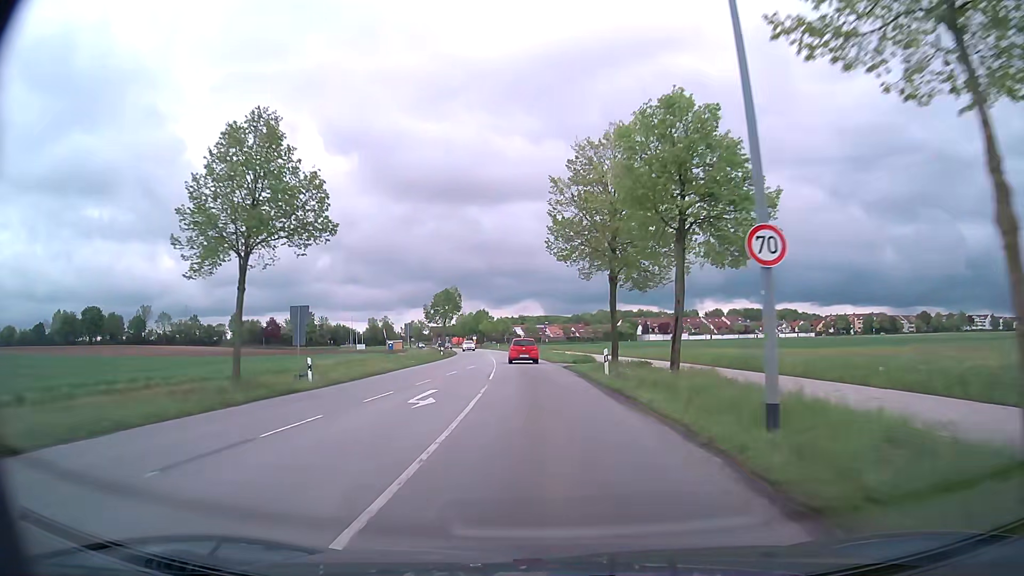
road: tertiary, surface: asphalt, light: Day
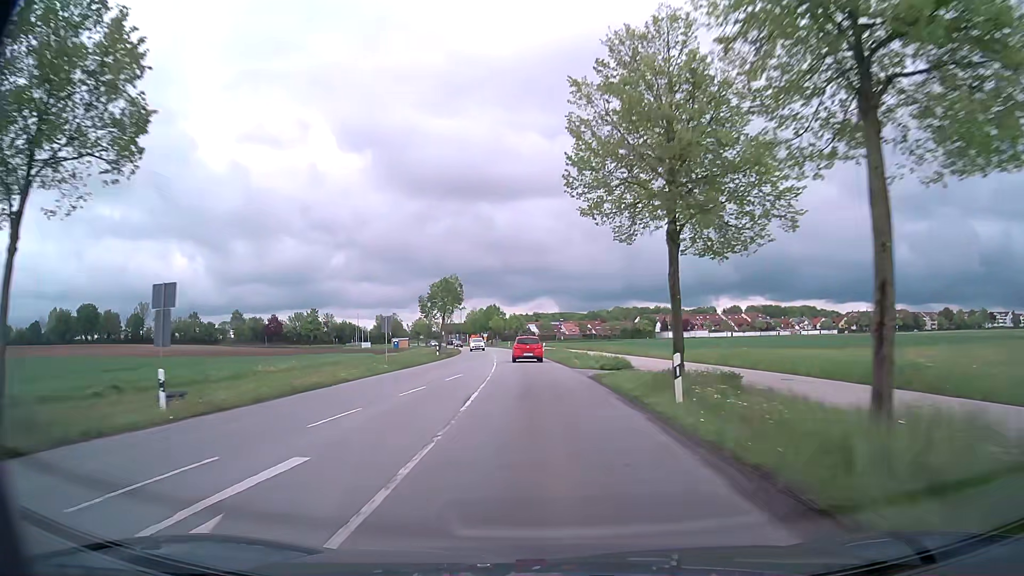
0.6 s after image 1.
(-0.1, +11.1) m; -1°
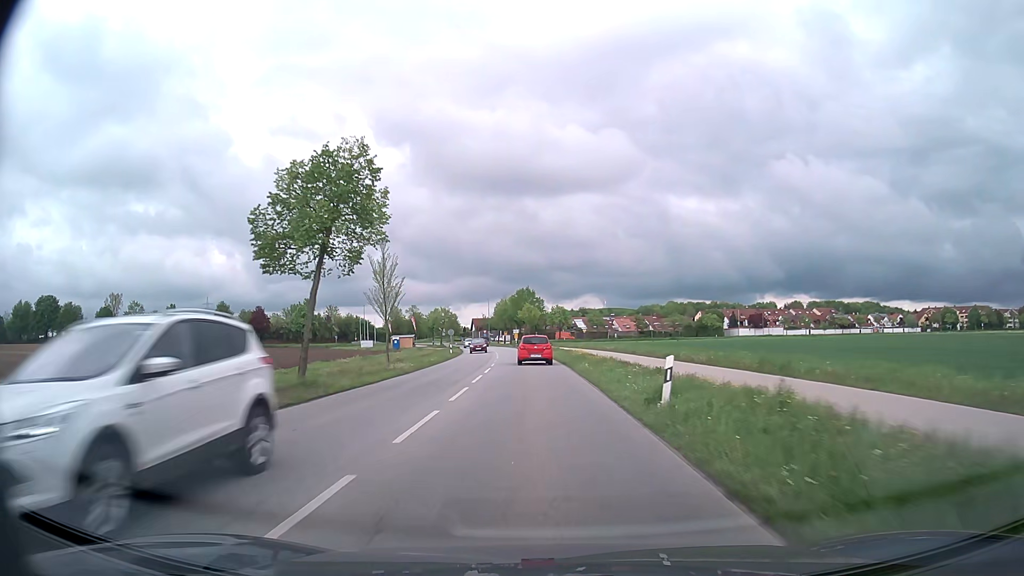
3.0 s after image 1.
(-1.7, +44.5) m; -4°
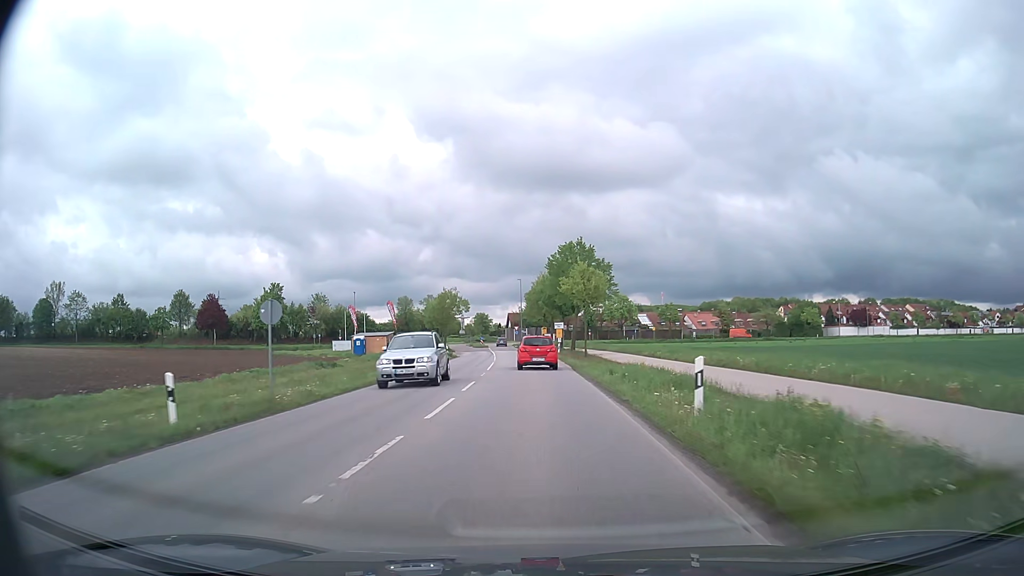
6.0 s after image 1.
(-1.7, +51.0) m; -4°
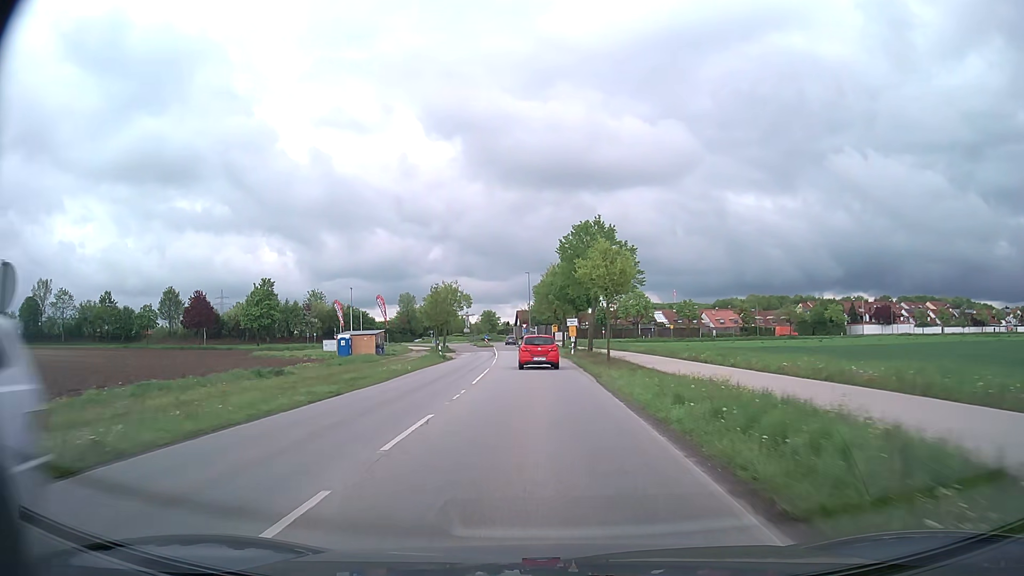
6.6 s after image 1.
(-0.1, +9.4) m; -1°
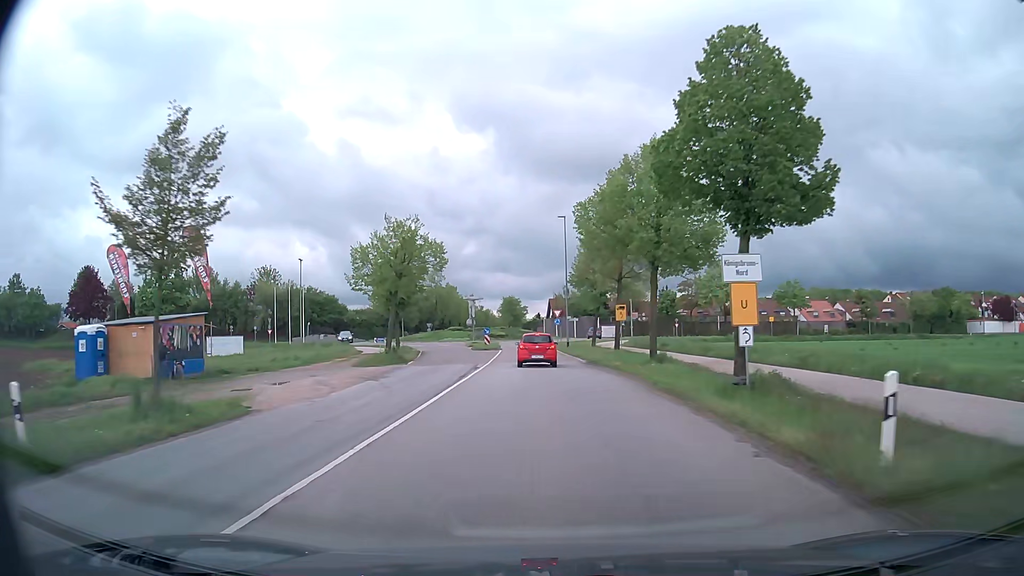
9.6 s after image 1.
(-1.2, +44.1) m; -3°
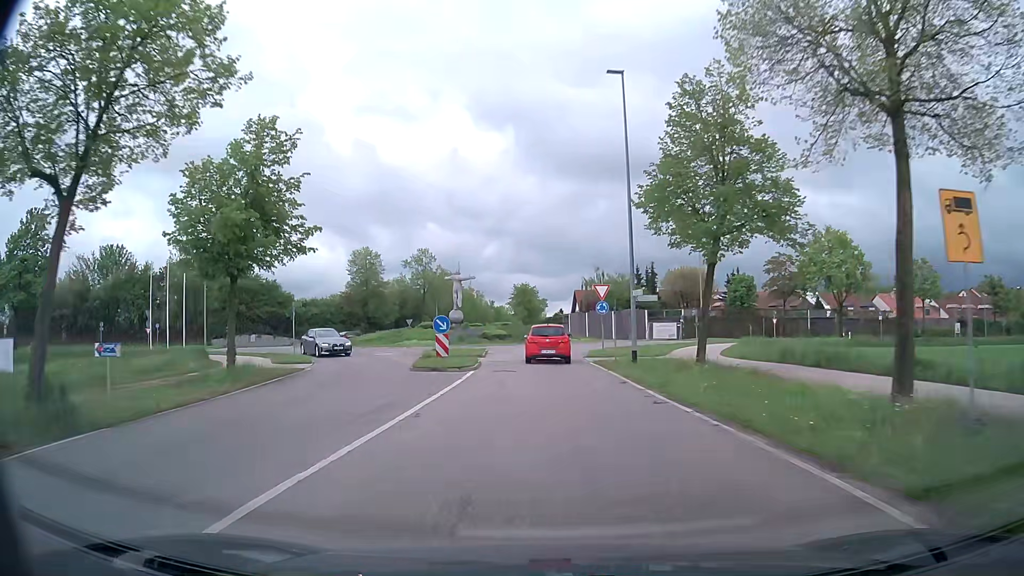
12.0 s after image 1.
(-0.5, +31.3) m; -2°
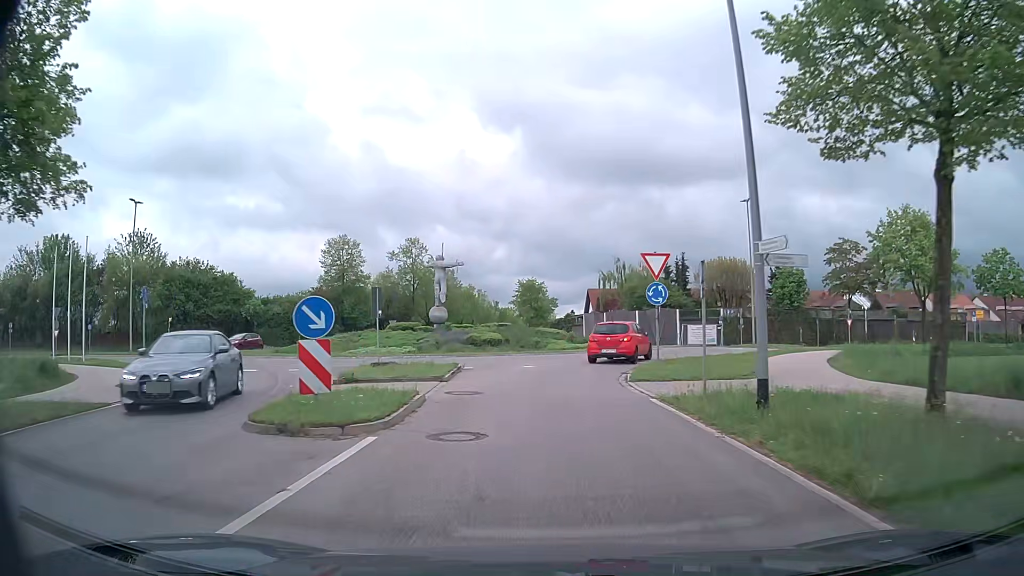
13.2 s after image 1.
(-0.1, +13.1) m; -1°
(0, +10) (+1, +20) (+4, +29) (+8, +38) (+8, +48) (+3, +57) (-2, +66) (-5, +75) (-7, +85) (-7, +95) m
